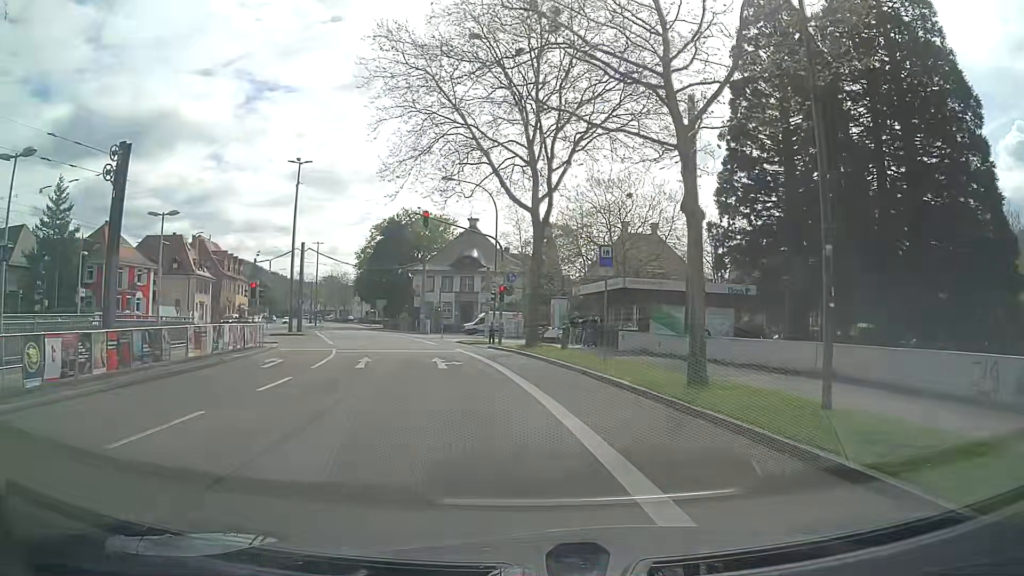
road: secondary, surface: asphalt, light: Day
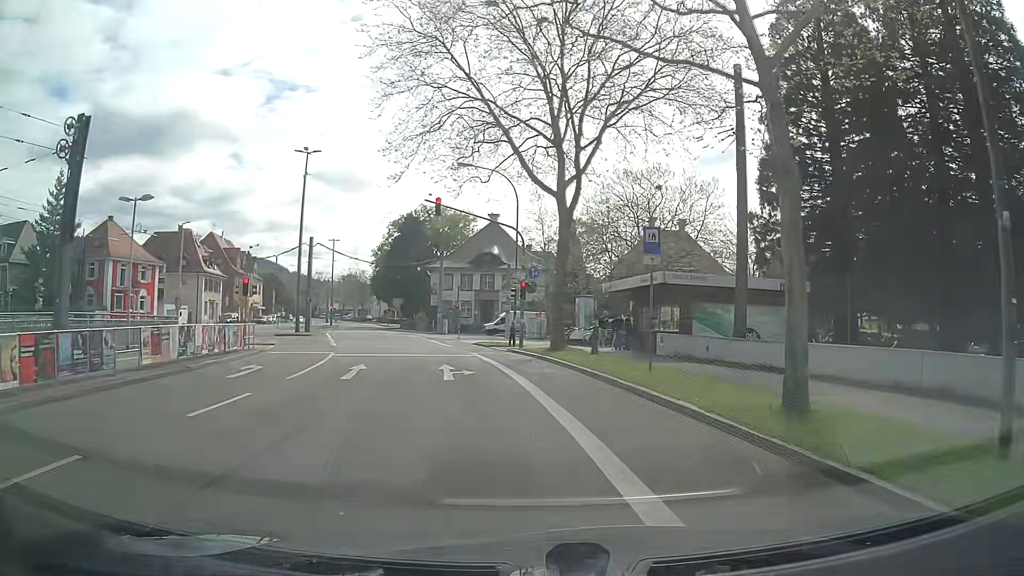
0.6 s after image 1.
(-0.1, +3.7) m; -2°
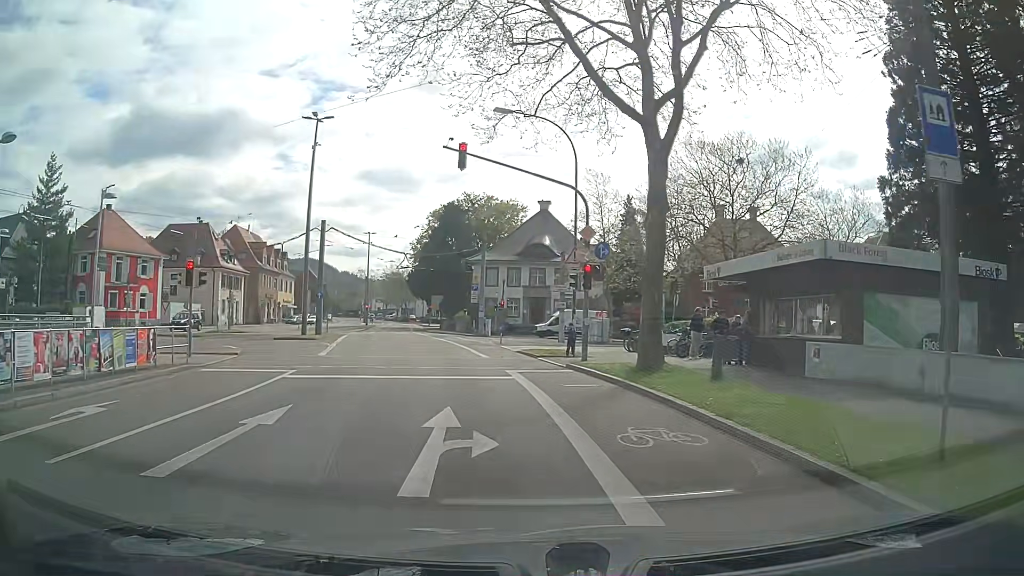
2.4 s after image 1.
(-0.5, +9.7) m; -6°
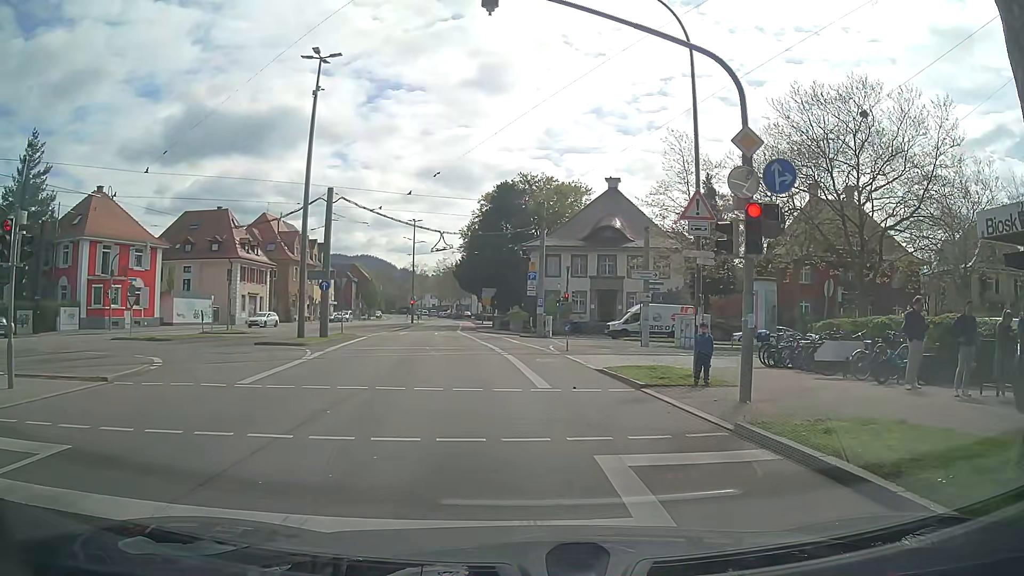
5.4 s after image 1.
(-0.4, +11.1) m; -7°
